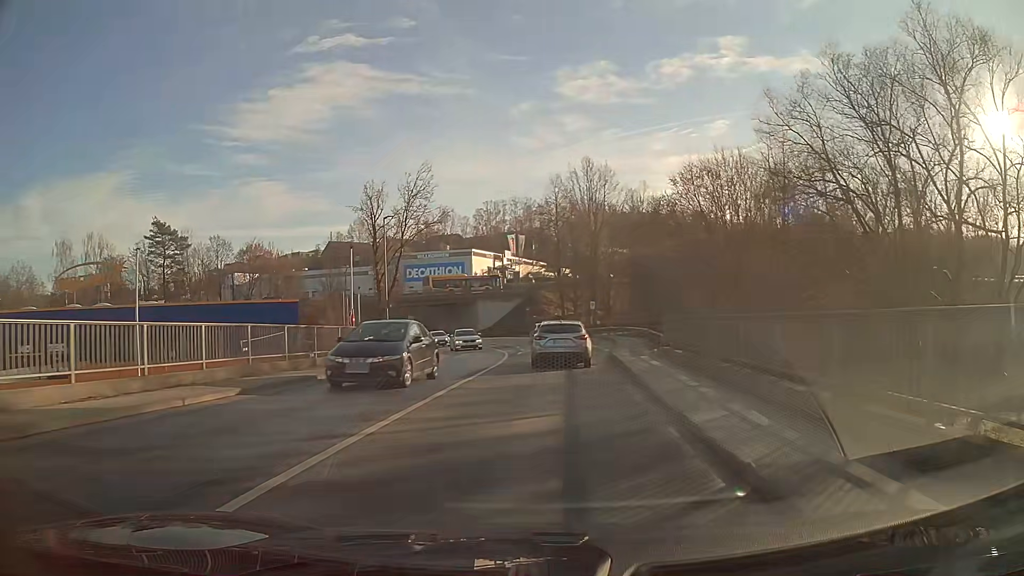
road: tertiary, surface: asphalt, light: Day
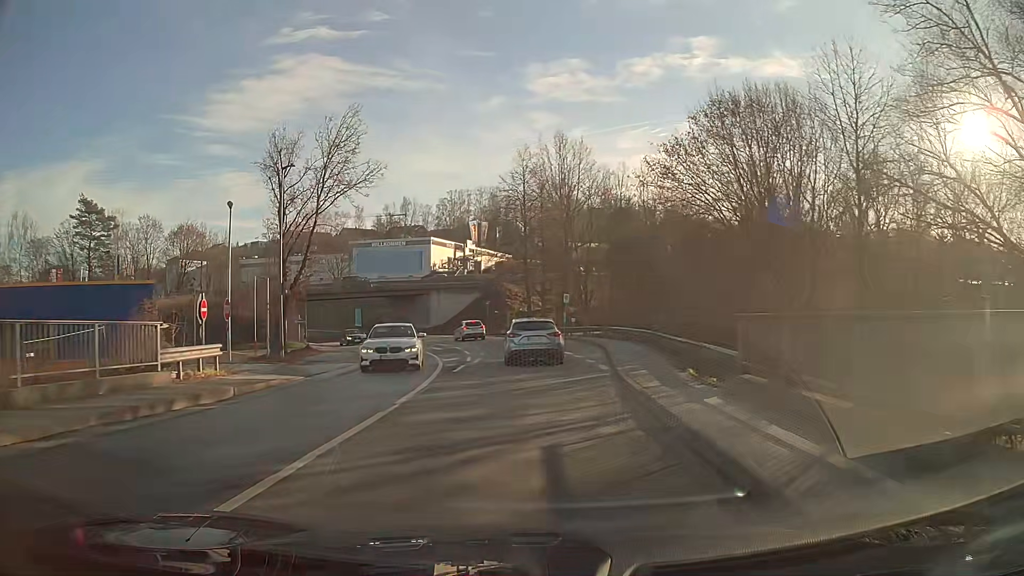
(+0.3, +12.4) m; +3°
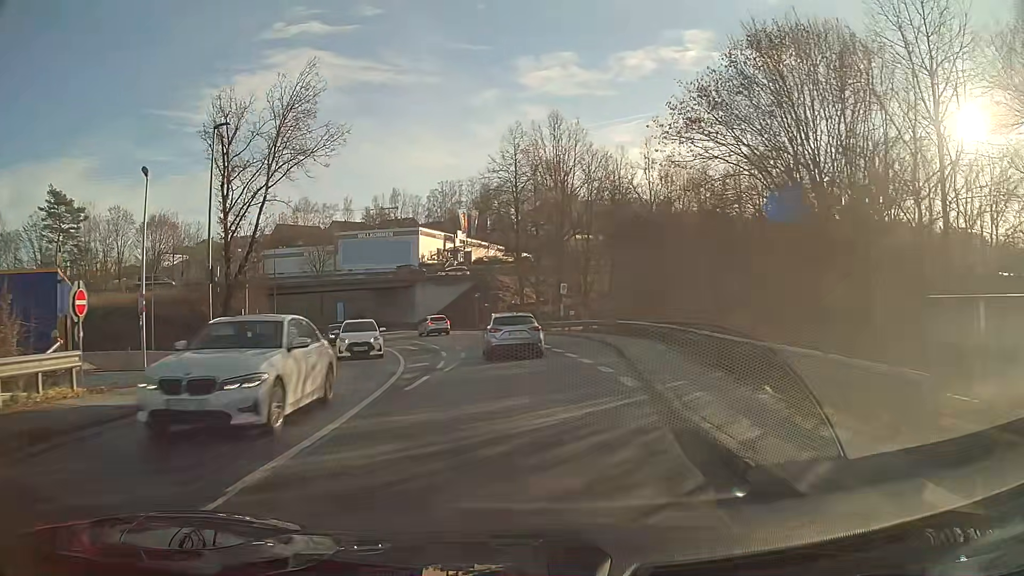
(0.0, +6.2) m; 0°
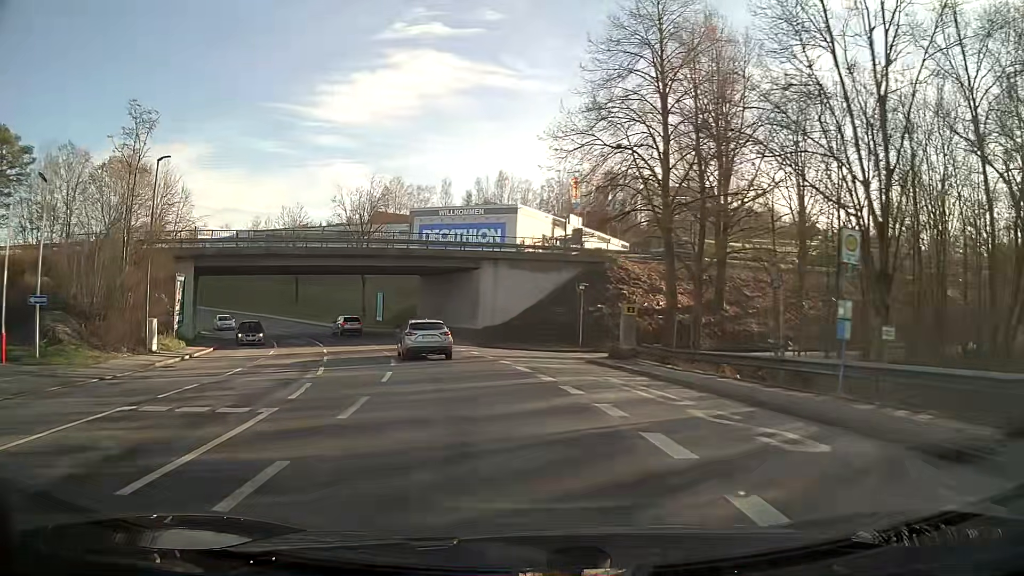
(-2.2, +32.3) m; -12°
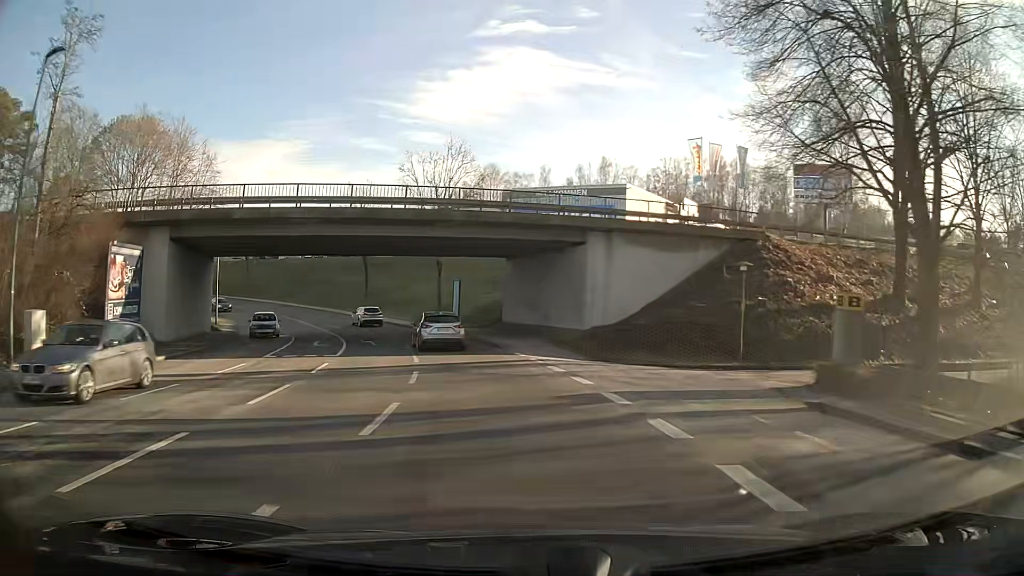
(-1.0, +13.7) m; -8°
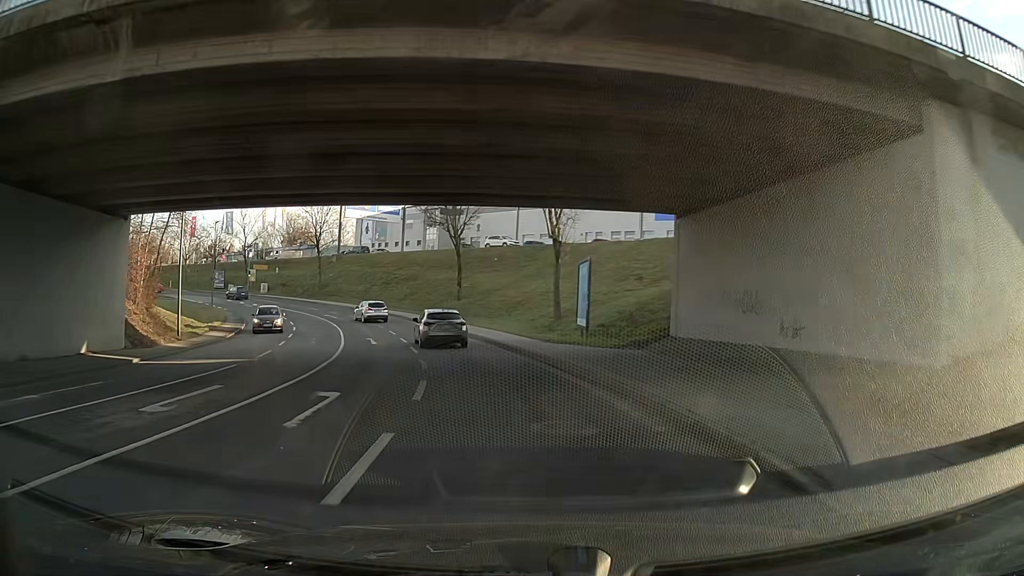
(-2.0, +21.4) m; -11°
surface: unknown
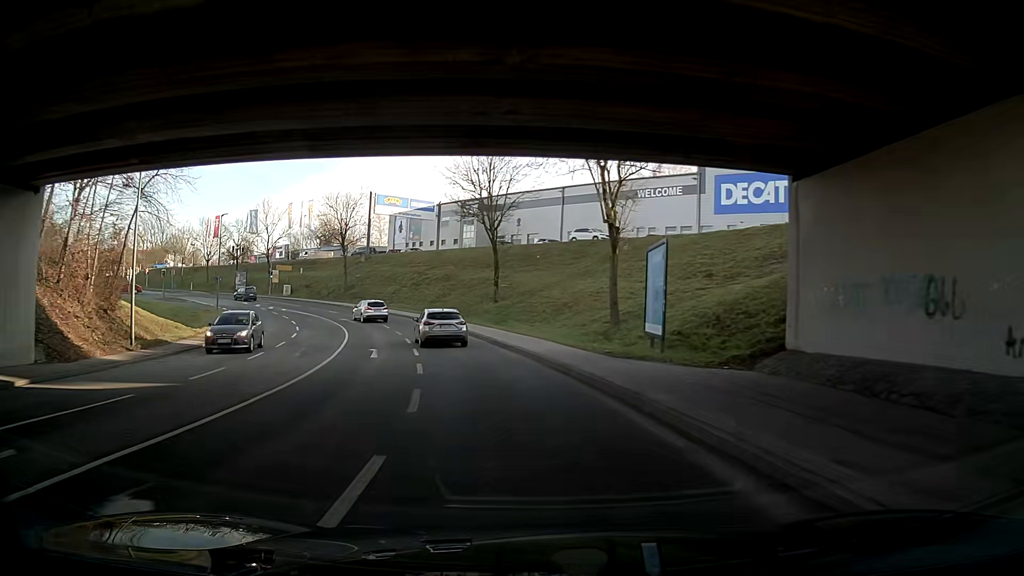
(-0.2, +7.4) m; -3°
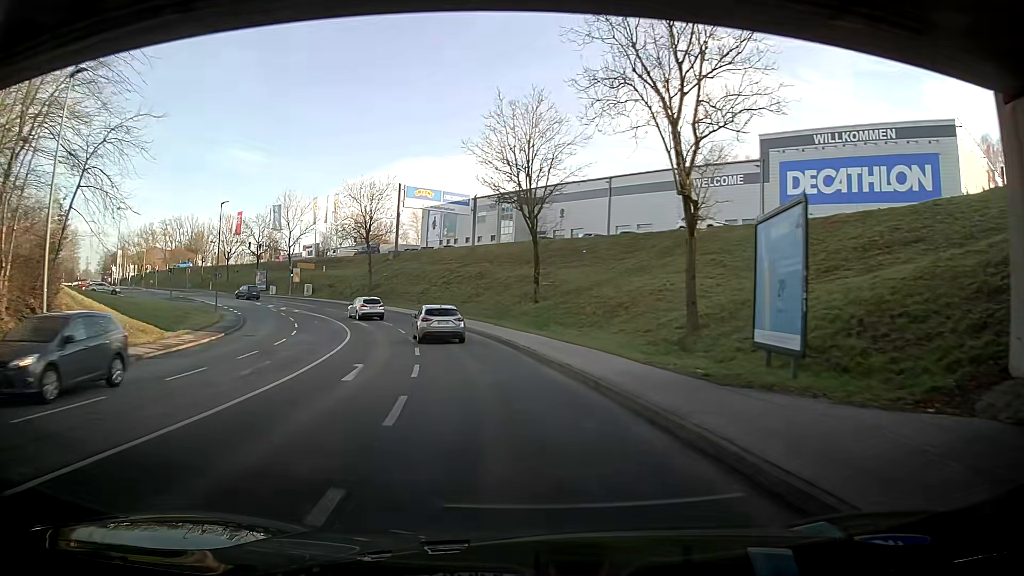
(-0.1, +7.4) m; -2°
